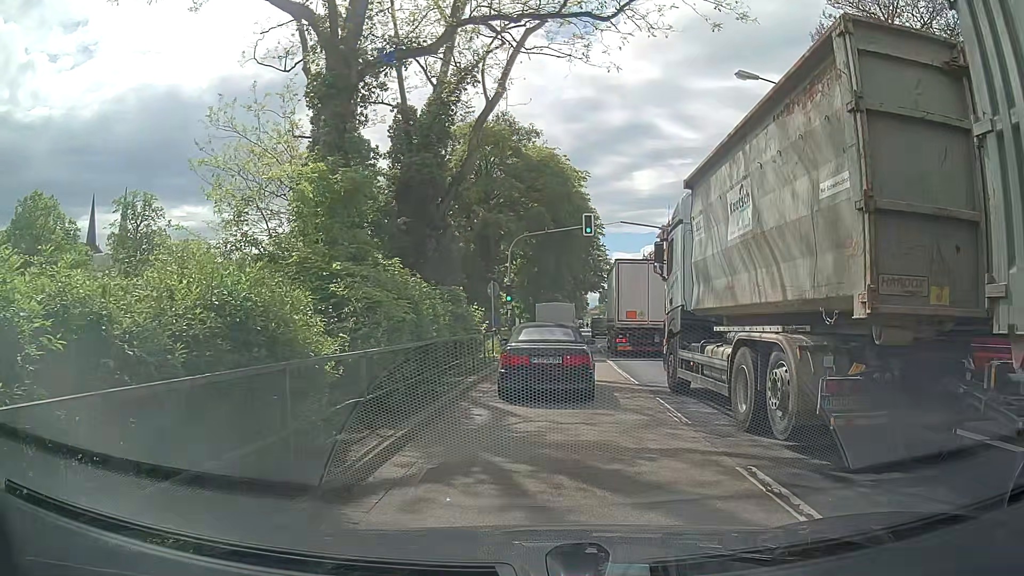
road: primary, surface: asphalt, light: Day
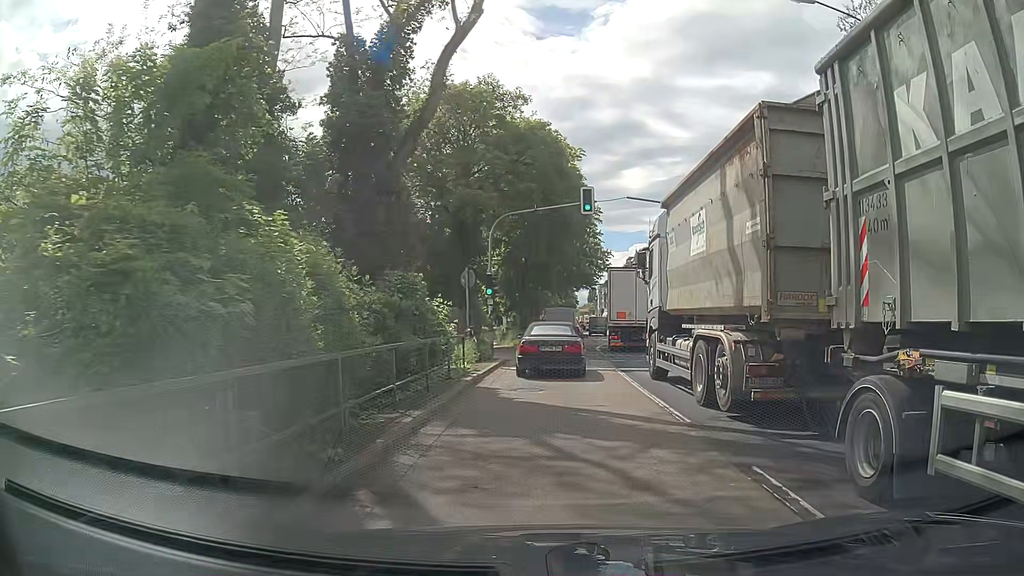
(+0.2, +6.3) m; +3°
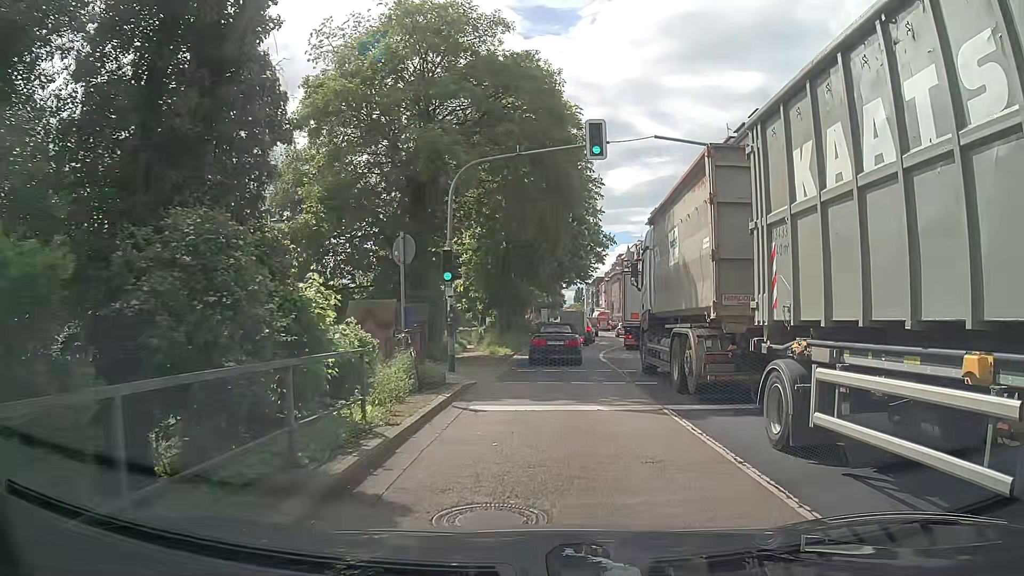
(+0.2, +8.9) m; 0°
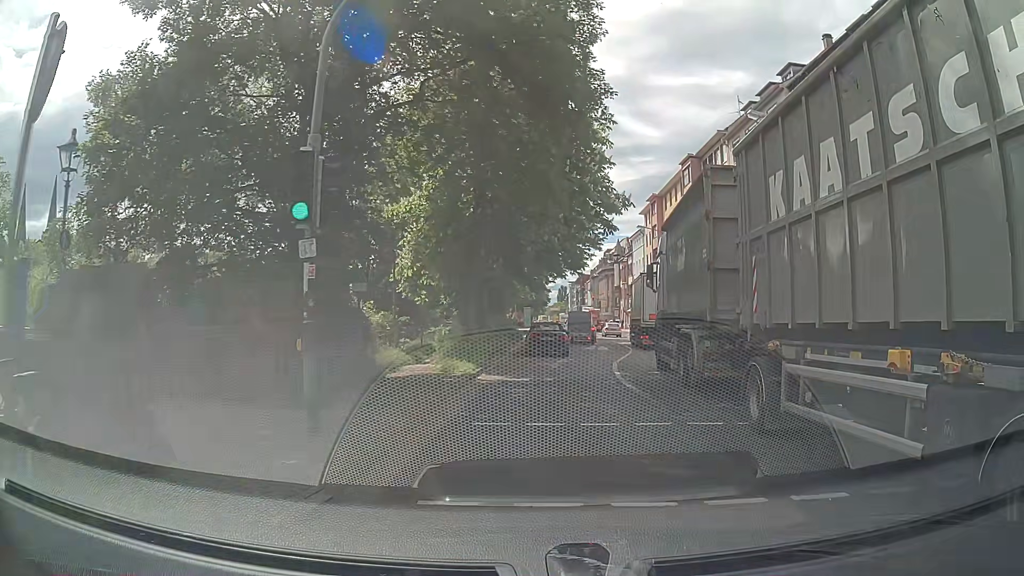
(+0.4, +10.2) m; +4°
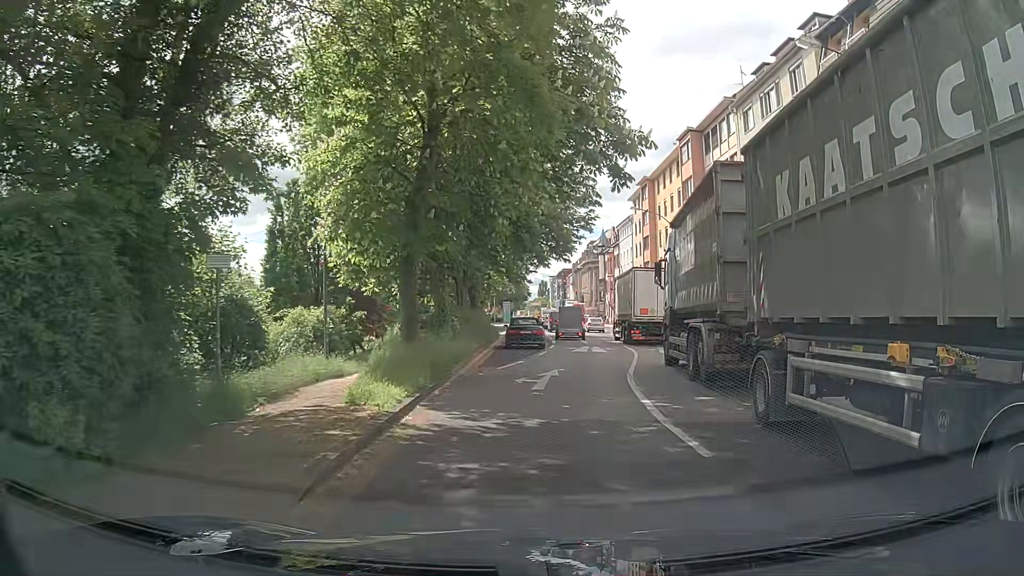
(-0.1, +7.3) m; 0°
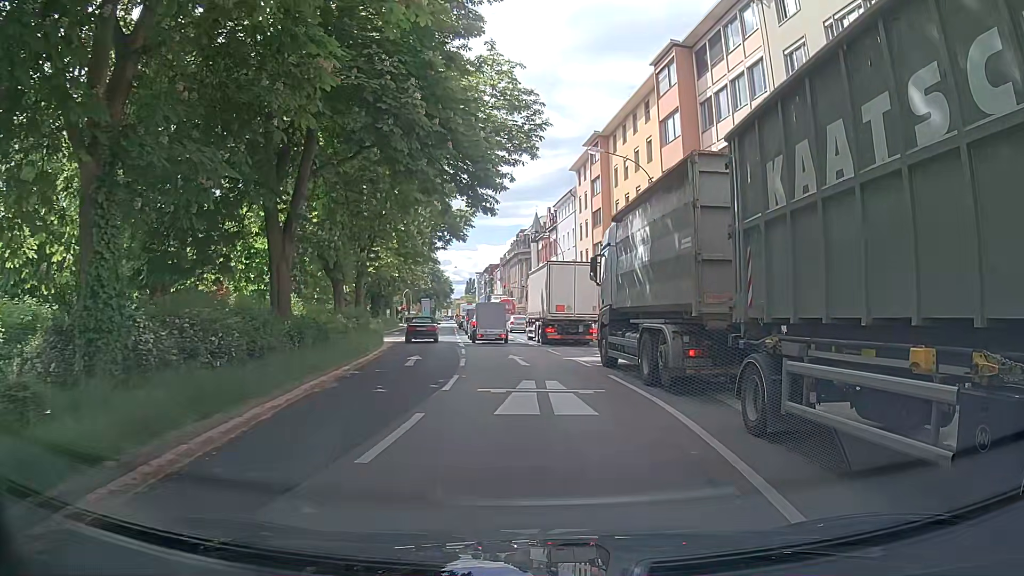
(+0.9, +17.6) m; +6°
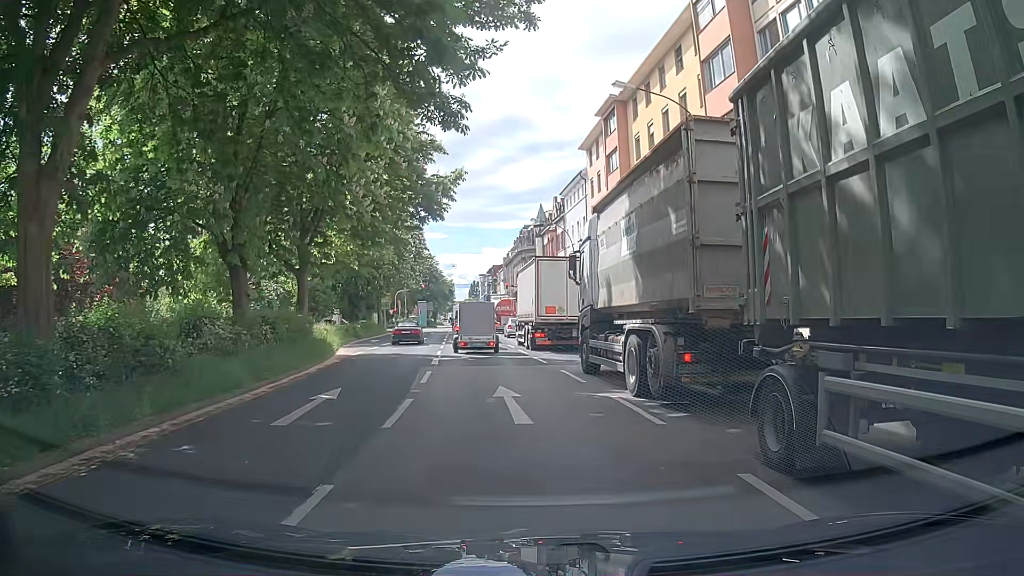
(-0.1, +9.9) m; +1°
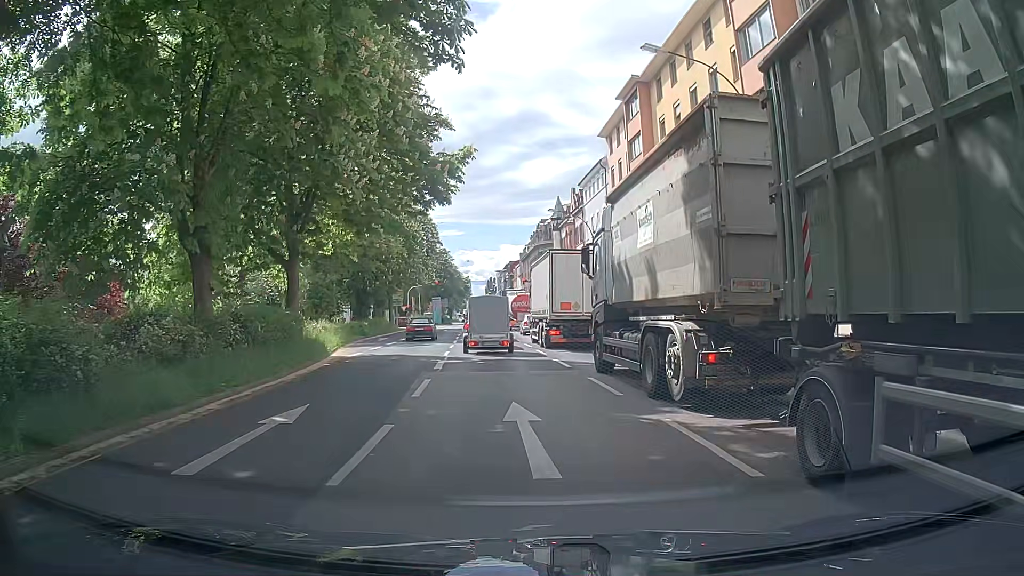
(-0.2, +3.1) m; -1°
